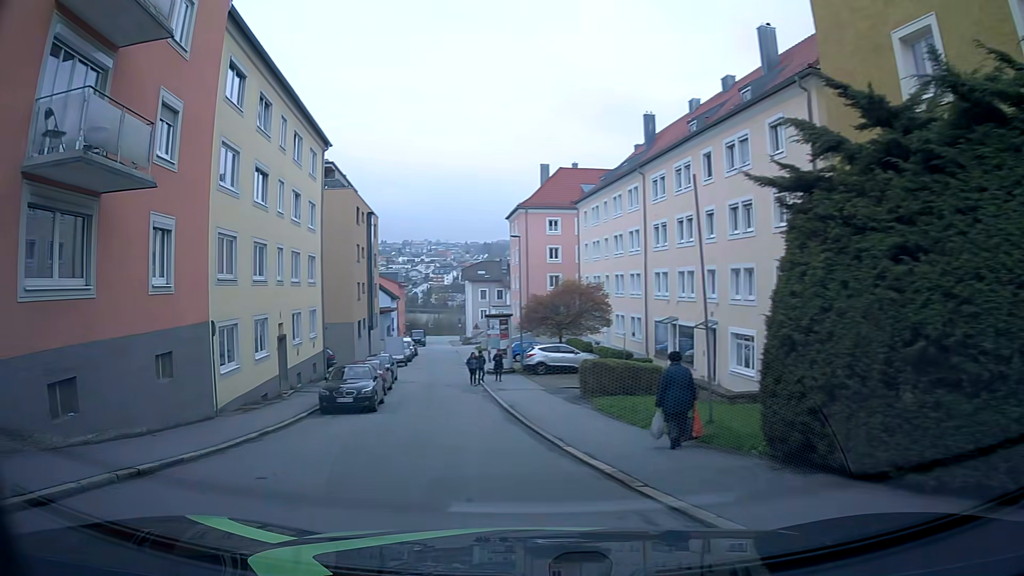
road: residential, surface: asphalt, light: Day
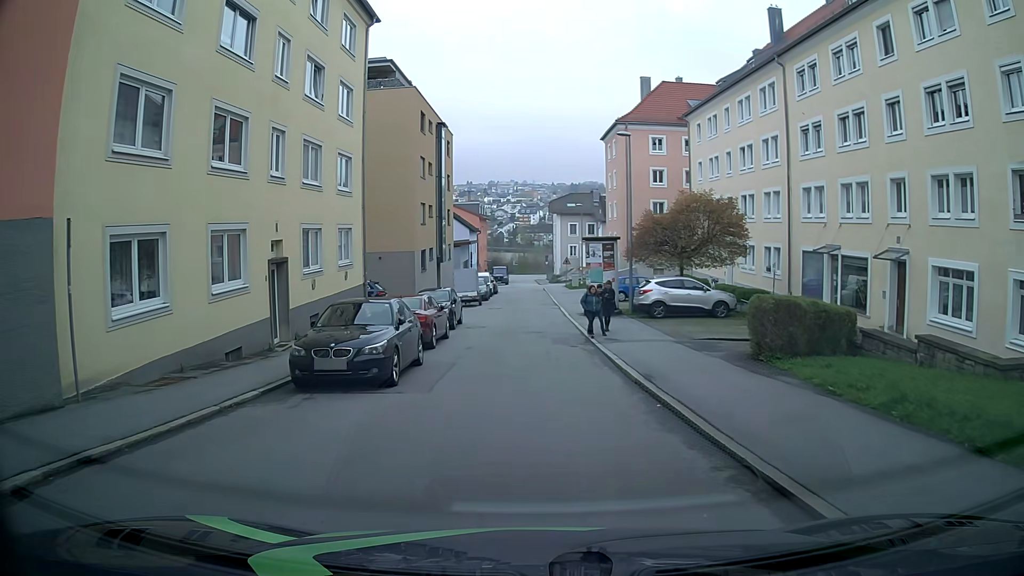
(-0.8, +9.9) m; -5°
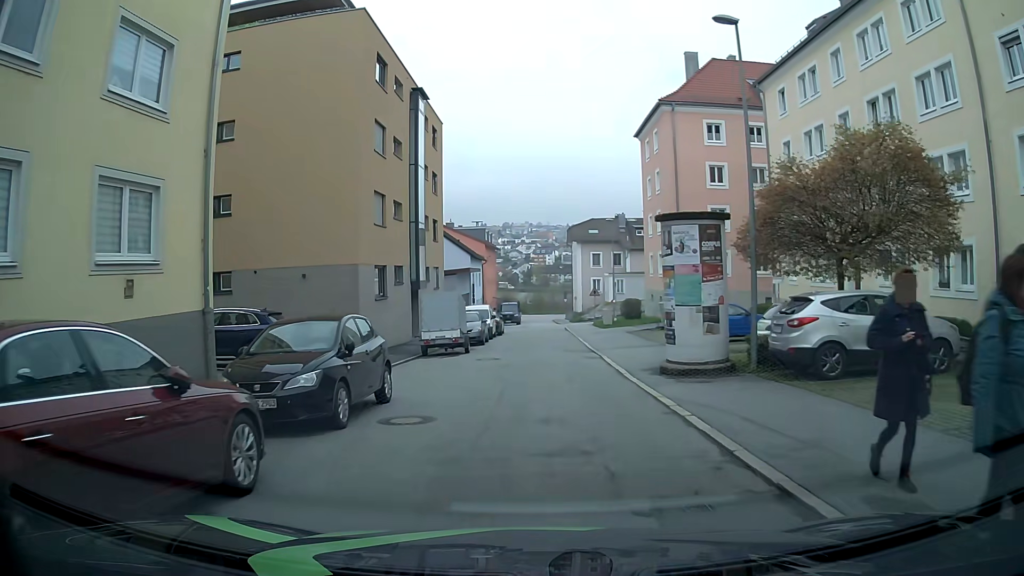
(-0.2, +15.6) m; -3°
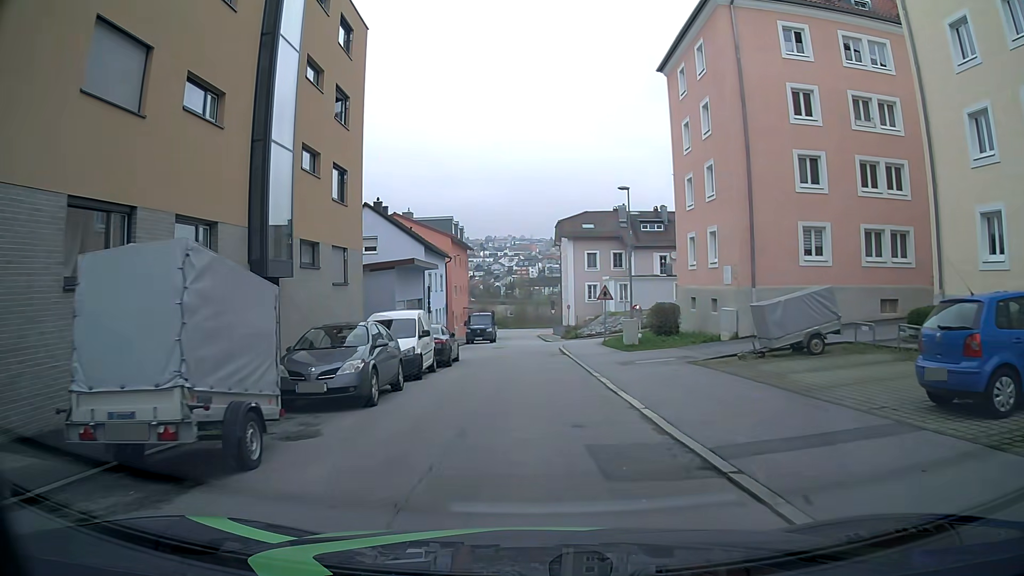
(+0.4, +17.8) m; +3°
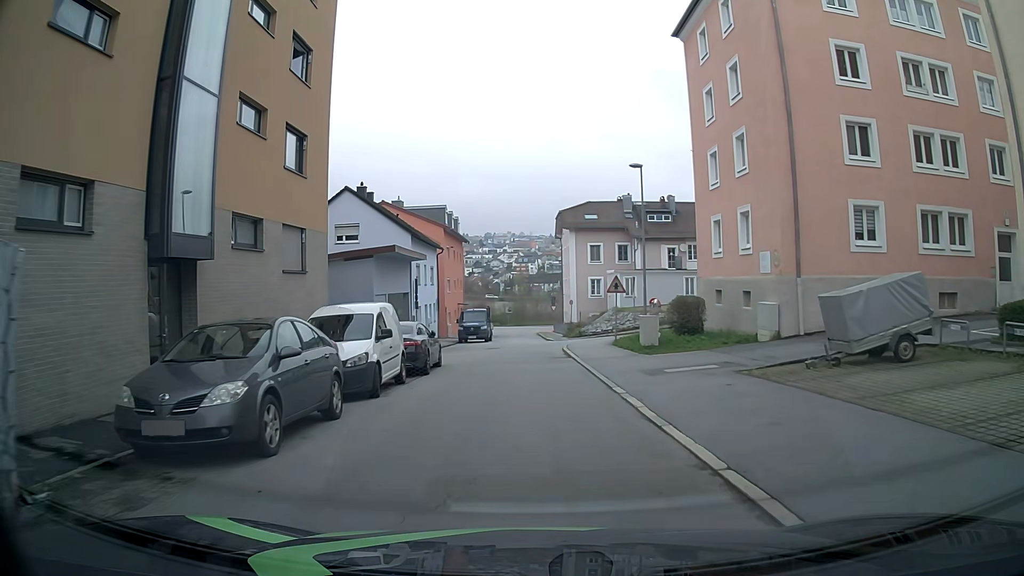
(0.0, +4.6) m; -1°
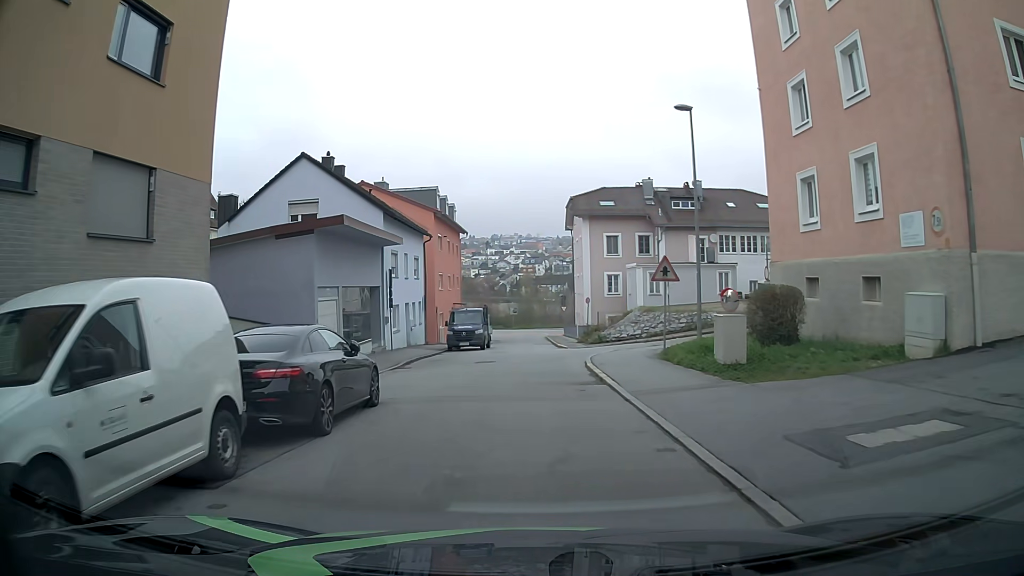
(-0.1, +9.1) m; 0°
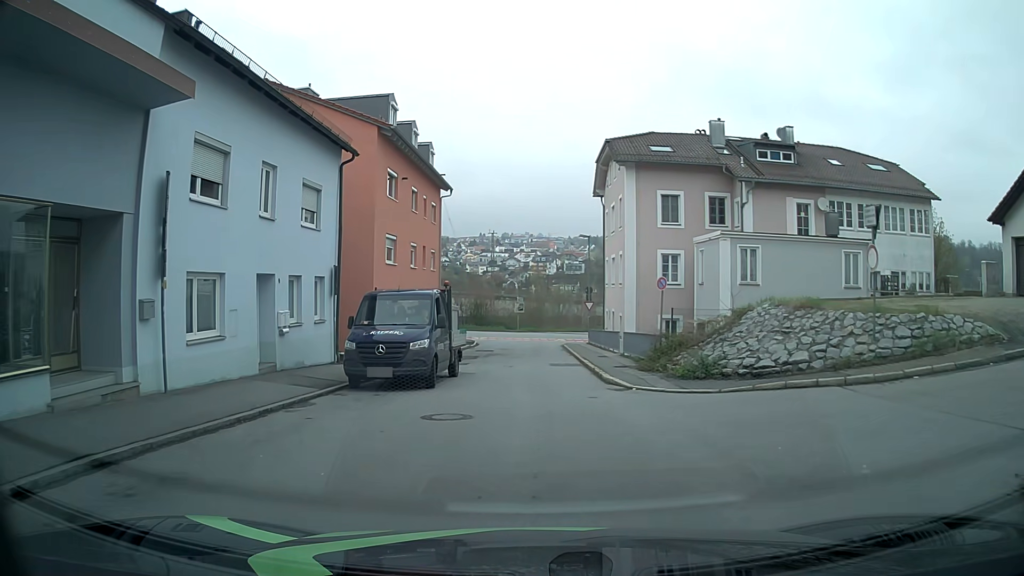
(-0.4, +20.6) m; -2°
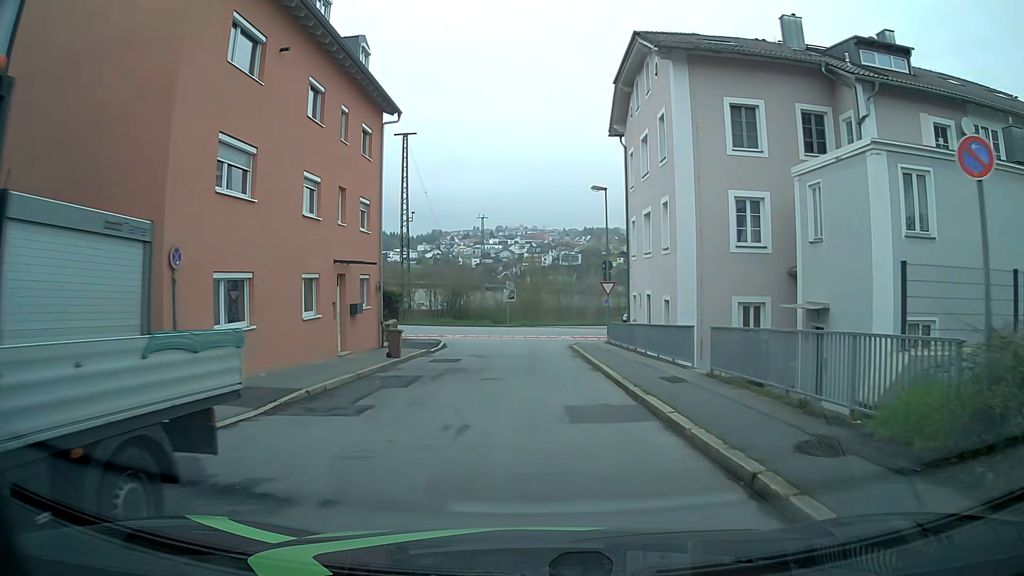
(+0.4, +15.5) m; +2°
